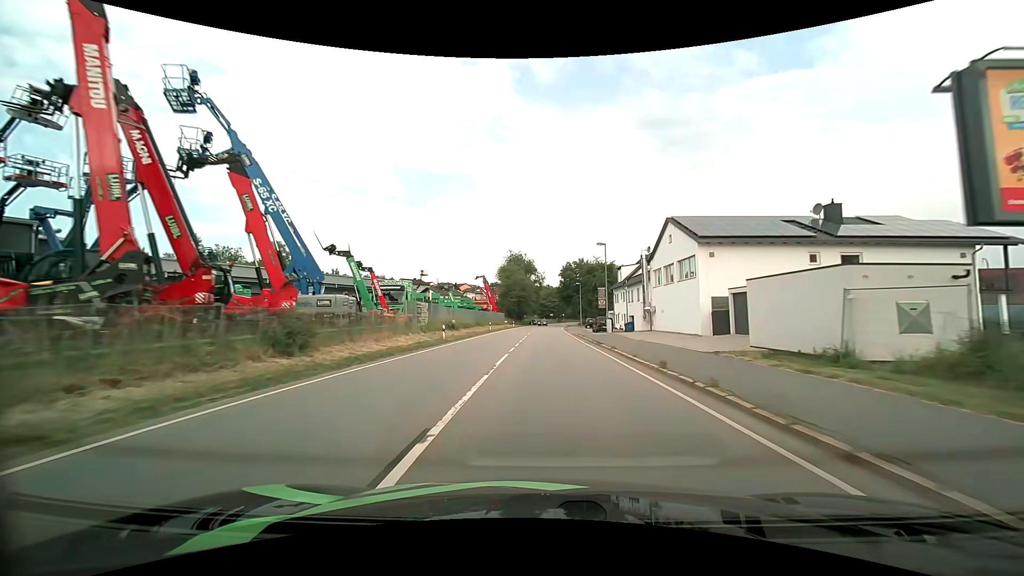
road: primary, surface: asphalt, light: Day
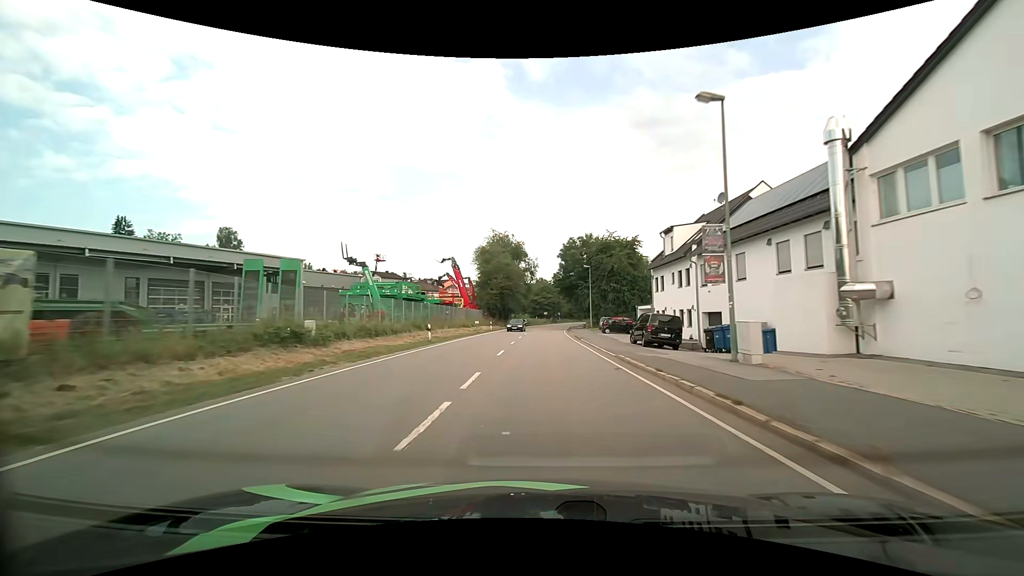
(+0.3, +29.6) m; +1°
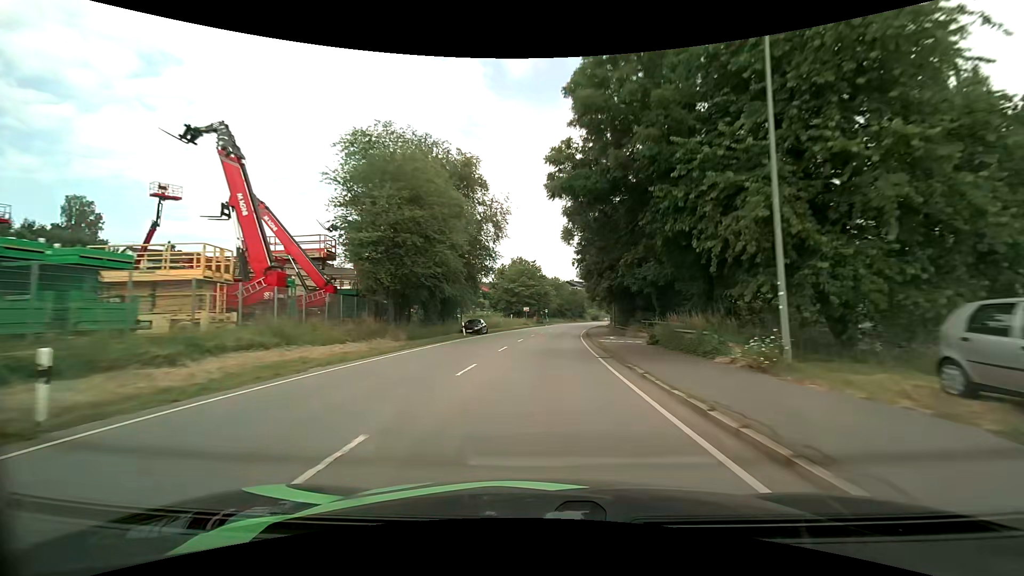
(+0.8, +52.2) m; +2°
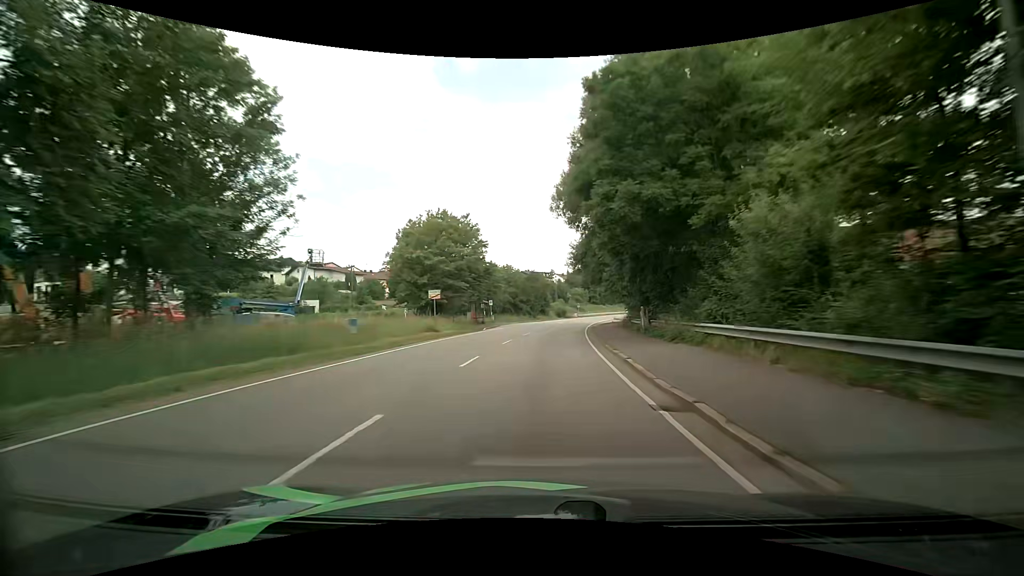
(+1.9, +44.2) m; +5°
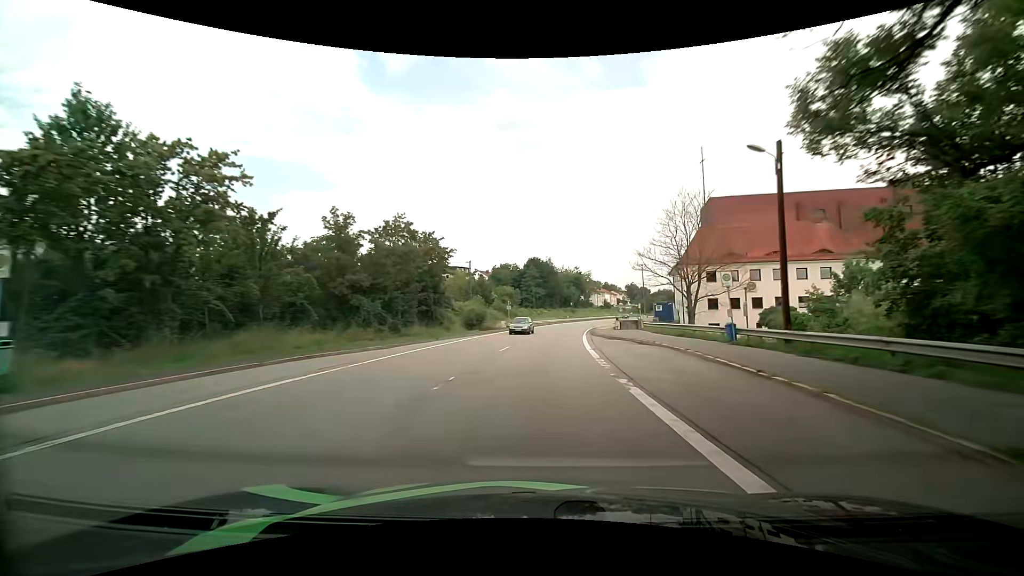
(+3.8, +57.6) m; +8°
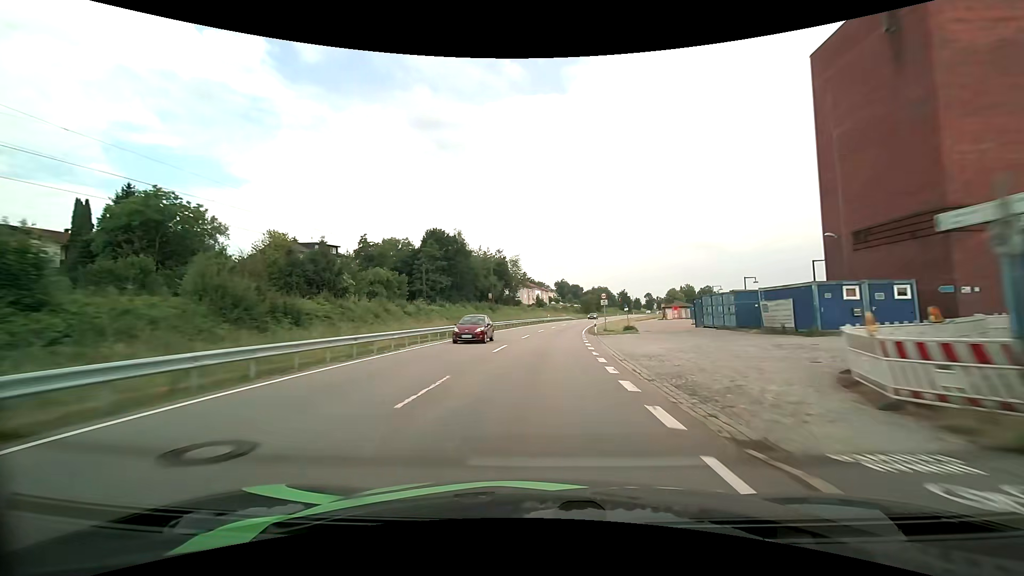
(+4.5, +61.3) m; +9°
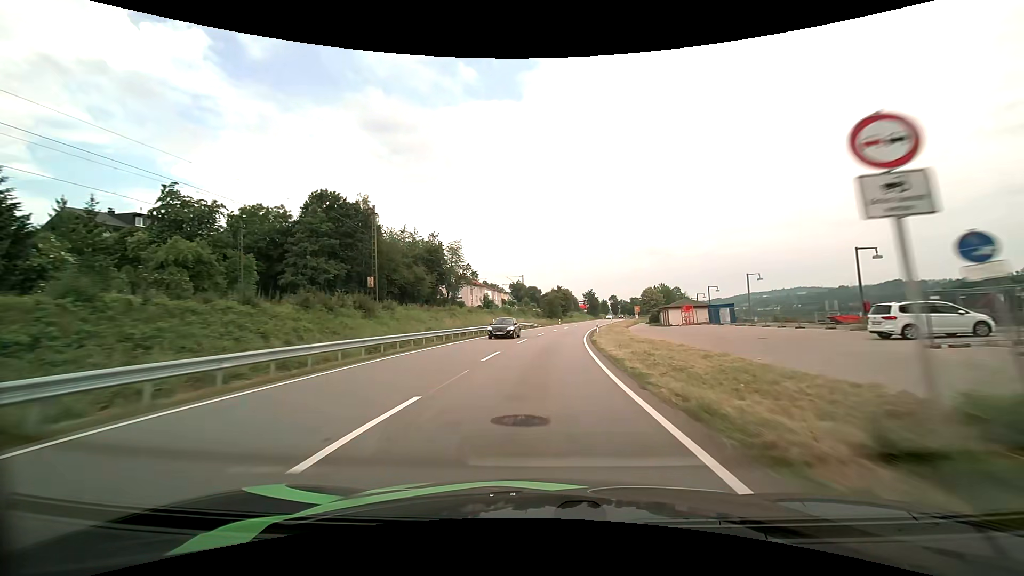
(+1.9, +38.7) m; +5°
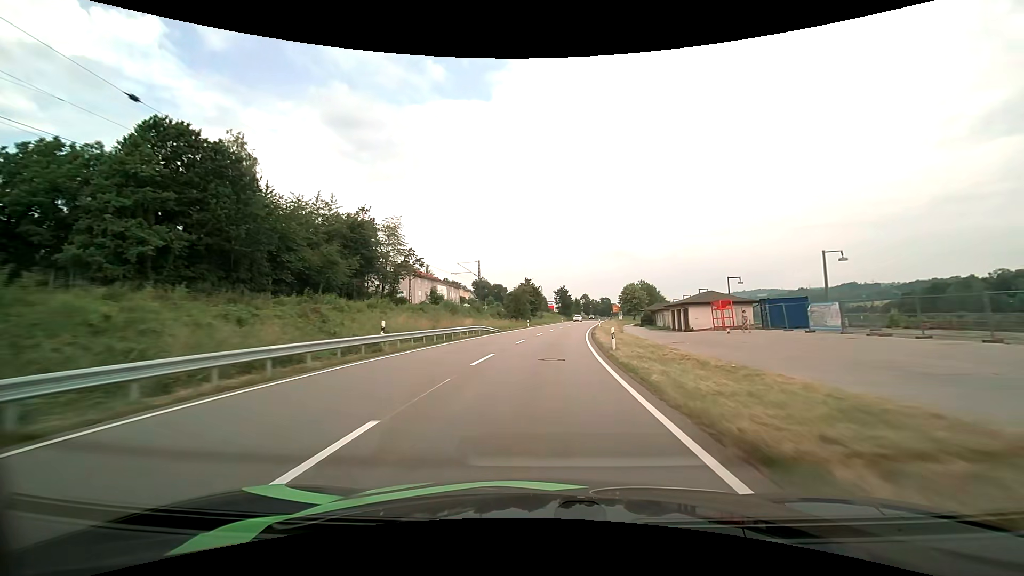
(+0.7, +26.0) m; +3°
(0, +10) (+1, +20) (+1, +30) (+2, +40) (+3, +50) (+5, +60) (+6, +70) (+7, +80) (+9, +90) (+10, +99) m
